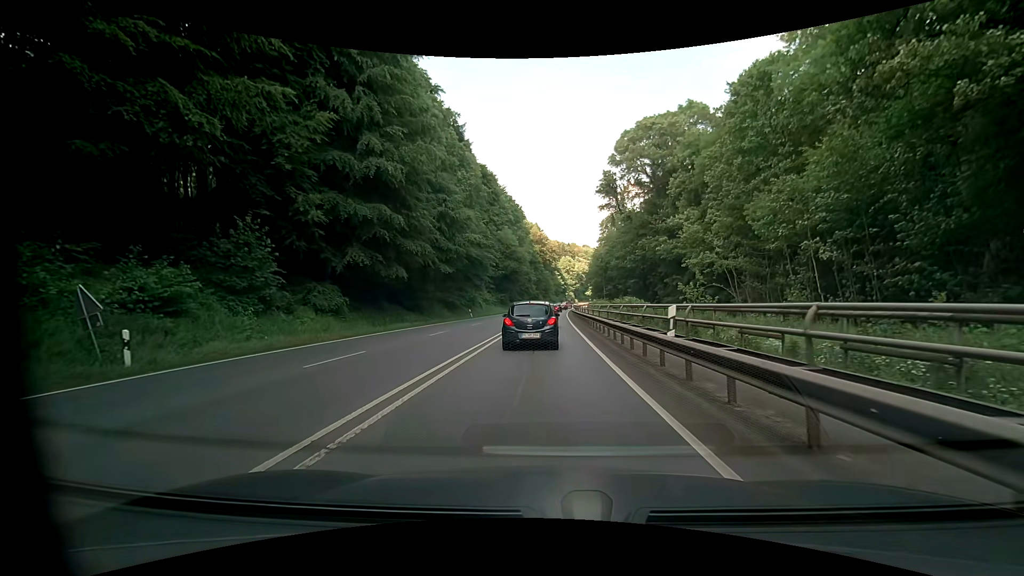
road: primary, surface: asphalt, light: Day
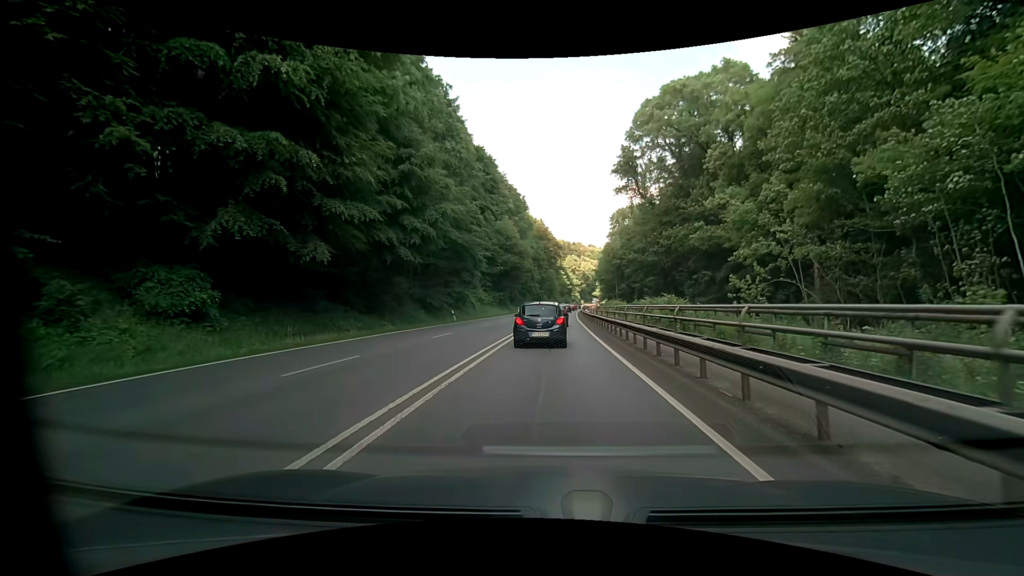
(0.0, +13.8) m; 0°
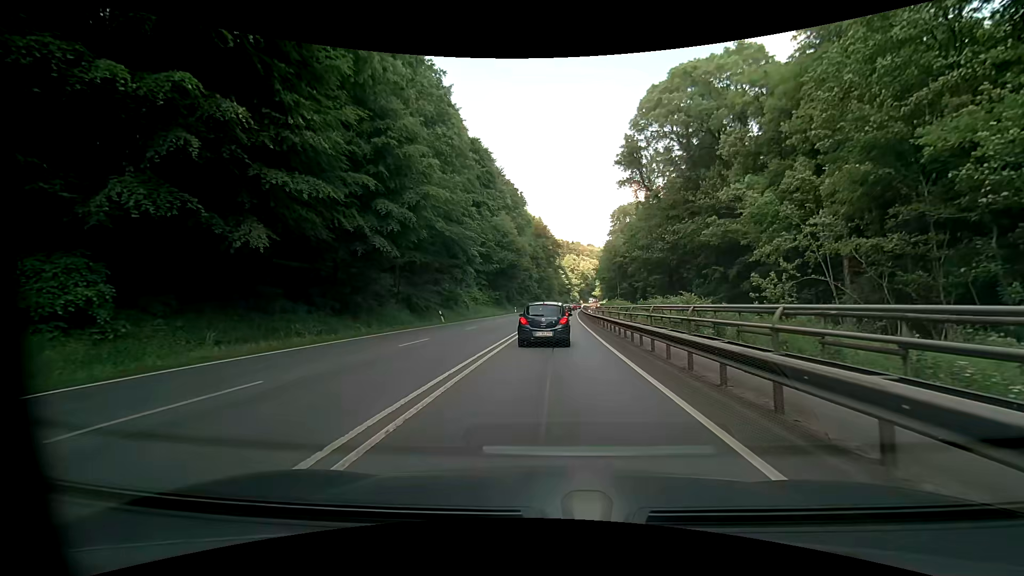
(0.0, +4.8) m; 0°
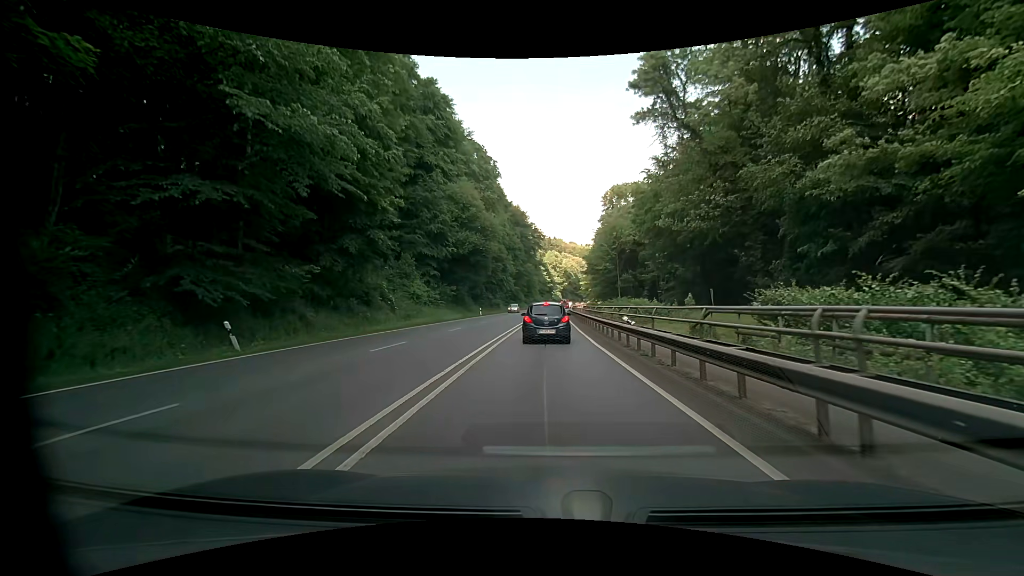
(+0.2, +26.0) m; +2°
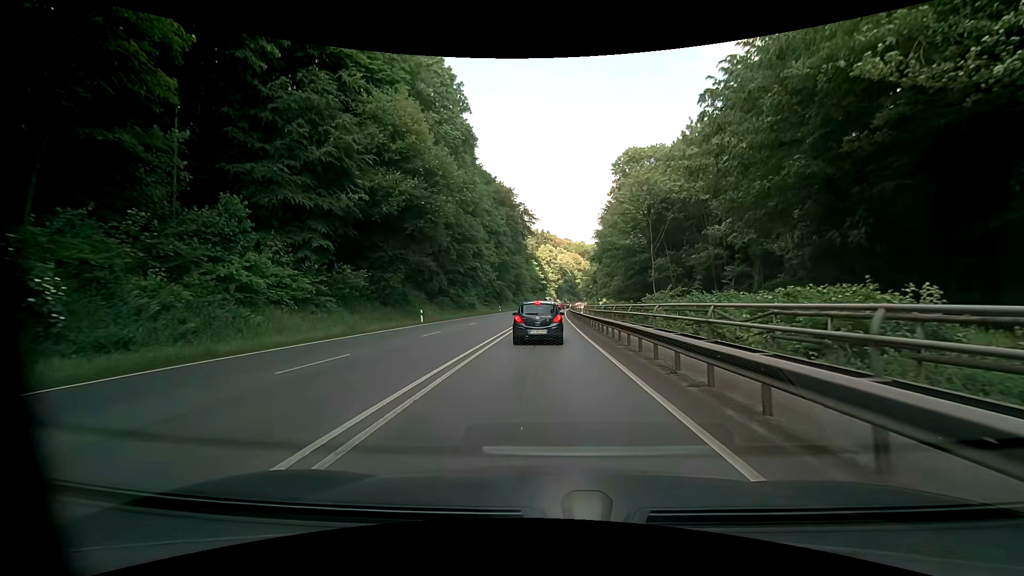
(+0.2, +29.0) m; 0°
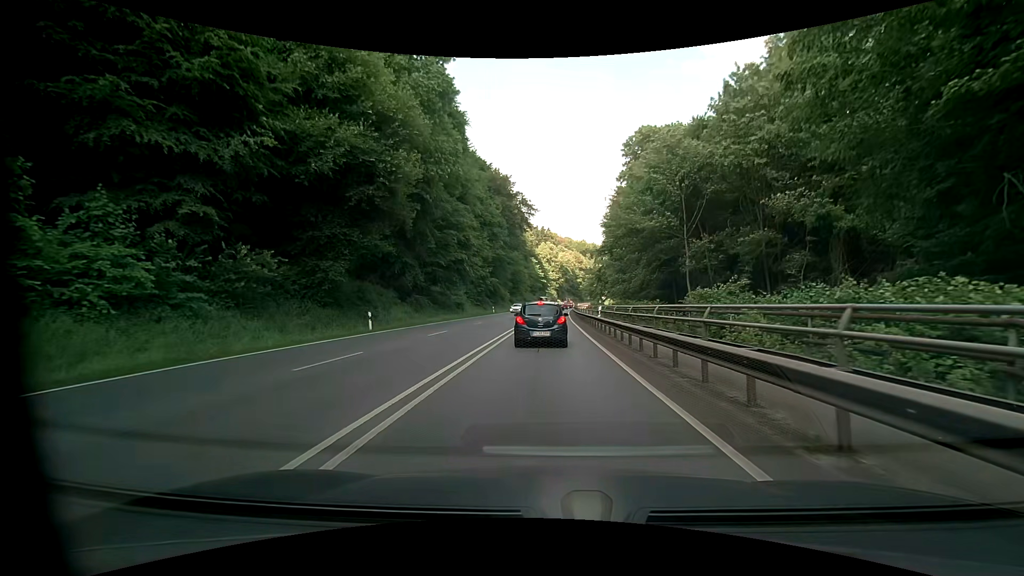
(0.0, +11.4) m; +1°
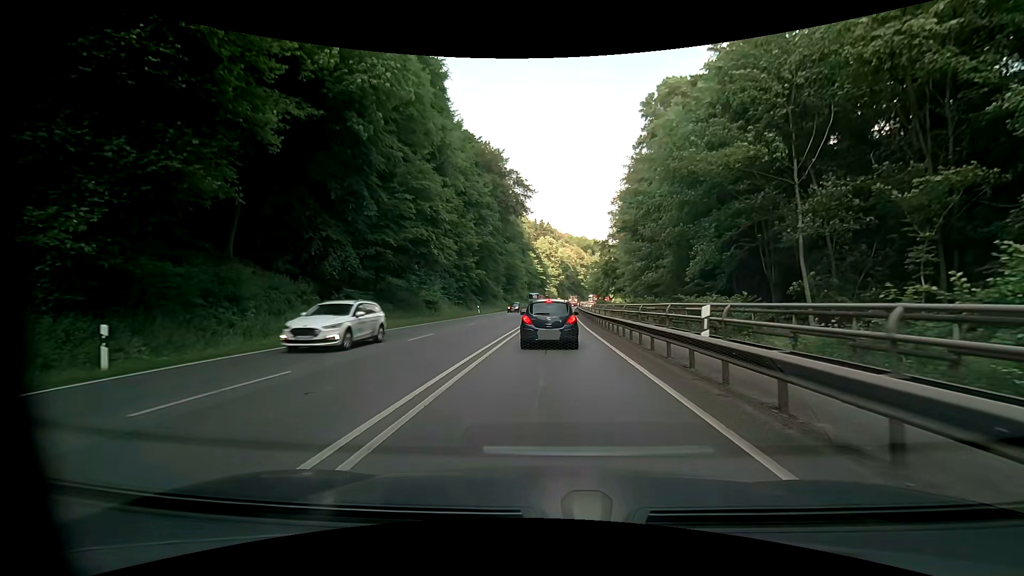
(-0.2, +16.4) m; 0°
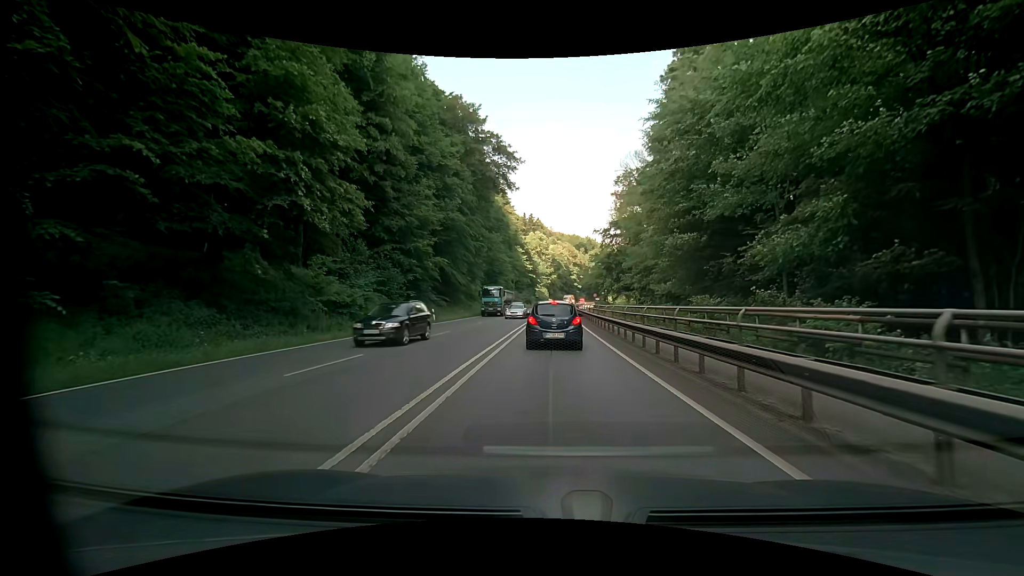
(+0.1, +20.4) m; +1°
(0, +10) (0, +20) (0, +30) (+1, +40) (+1, +50) (+2, +60) (+2, +70) (+2, +80) (+3, +90) (+3, +100) m
